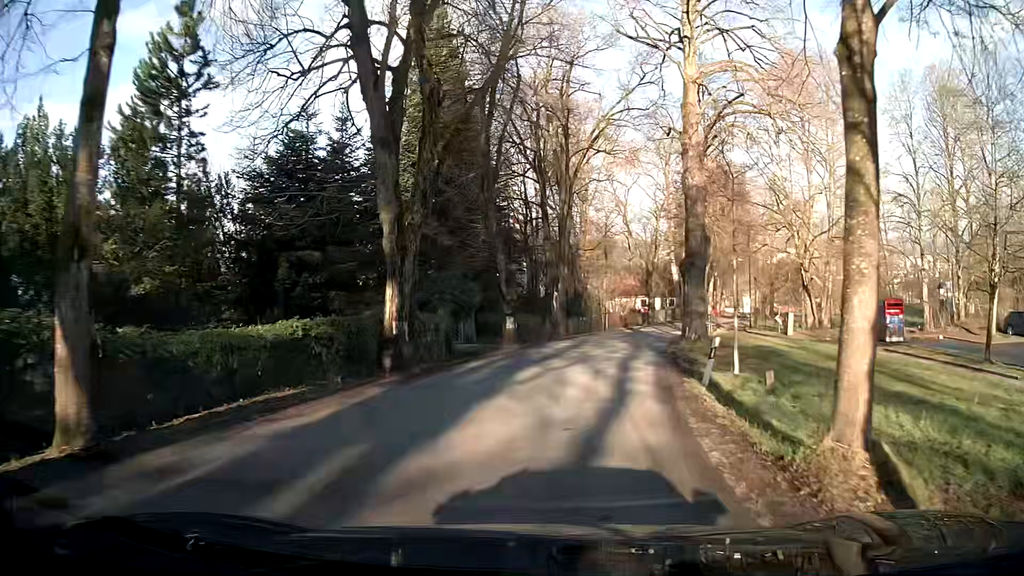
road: secondary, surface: asphalt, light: Day
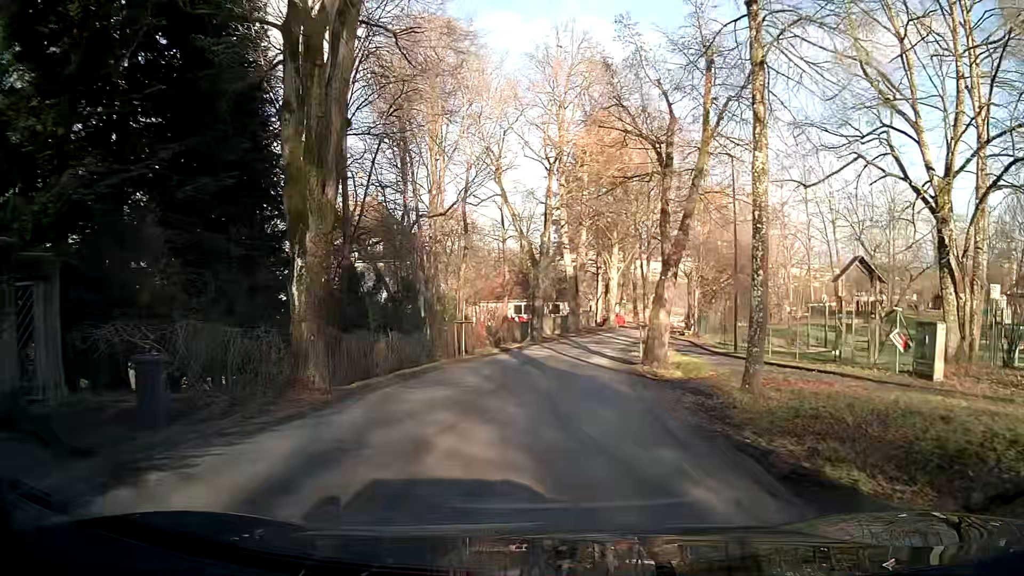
(+1.7, +24.0) m; +8°
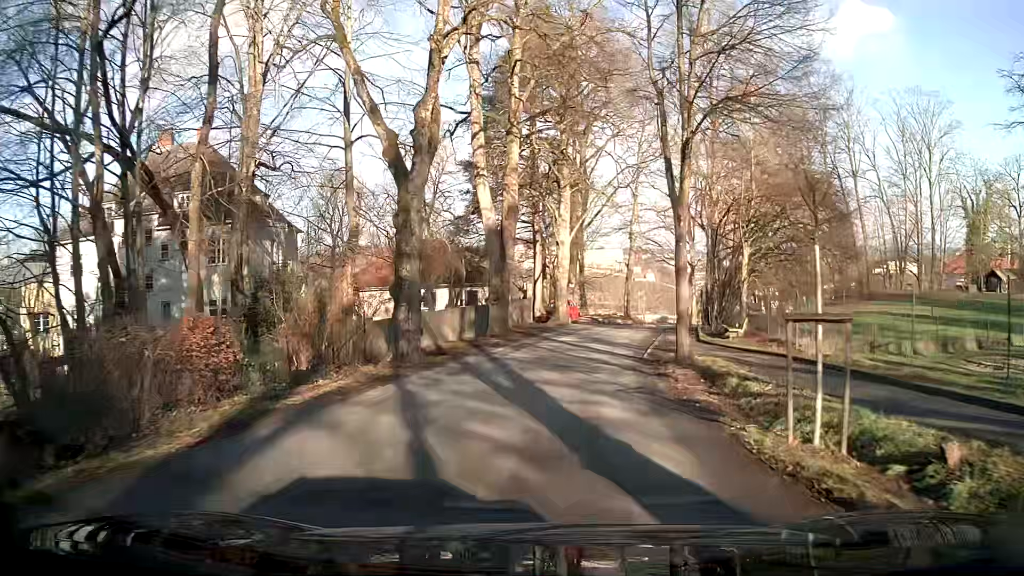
(+1.7, +24.2) m; +8°
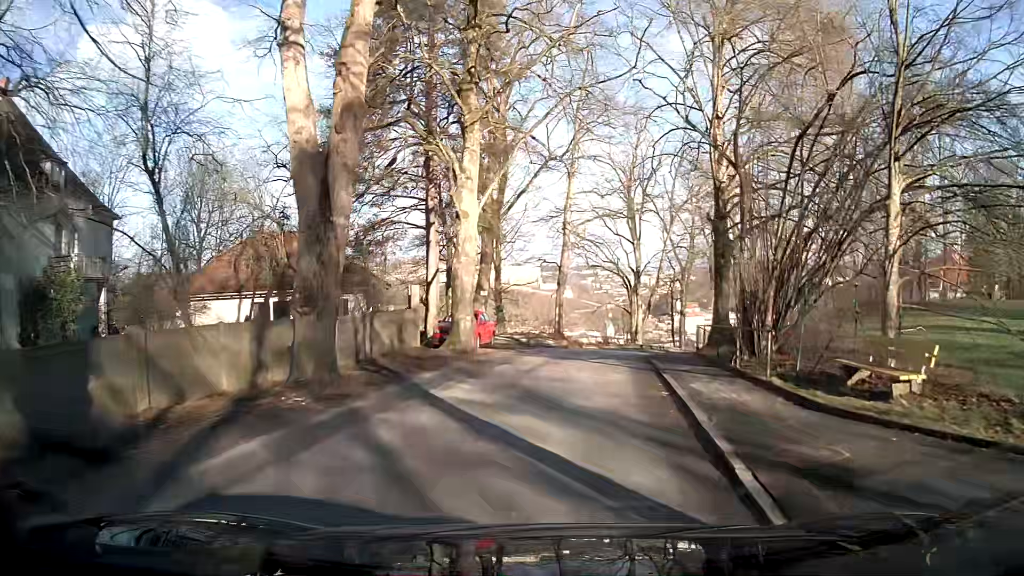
(+0.8, +14.7) m; +6°
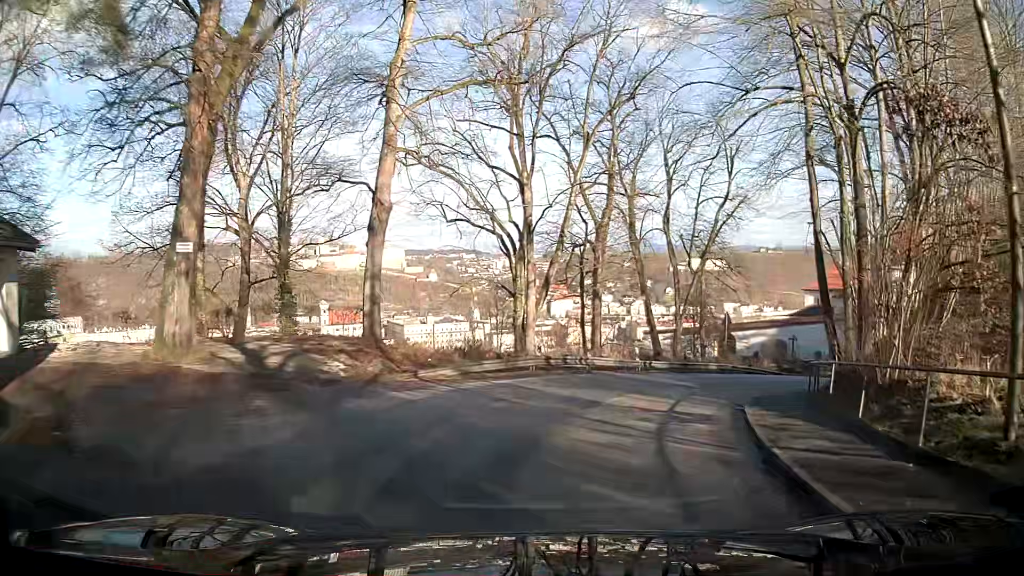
(+2.4, +23.2) m; +16°
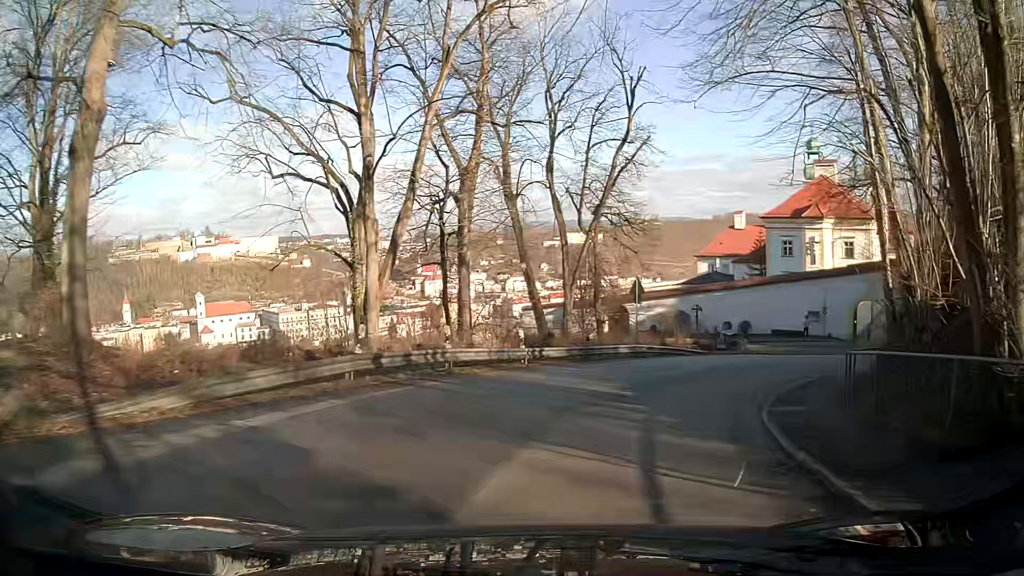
(+0.4, +9.0) m; +8°
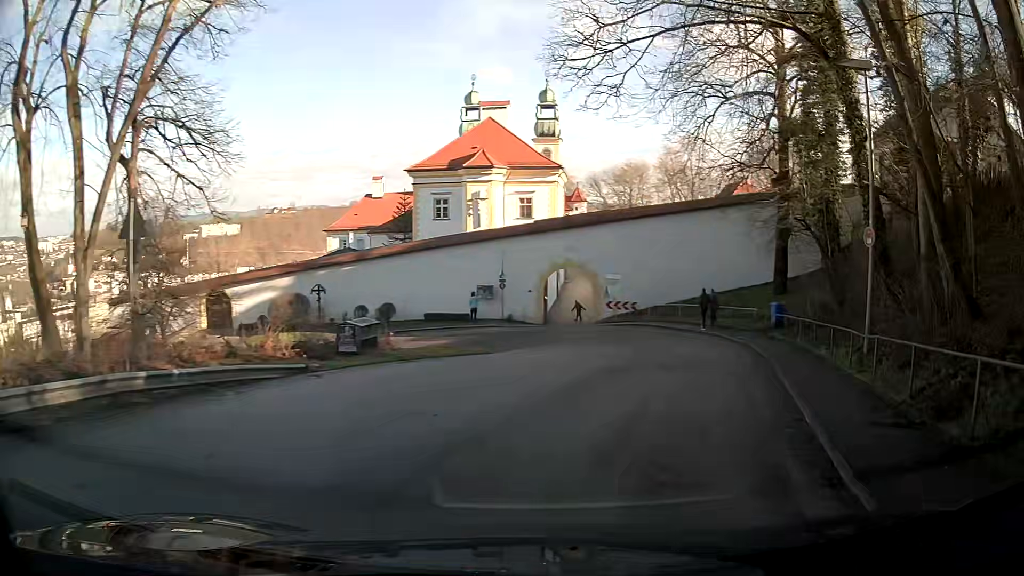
(+4.5, +16.7) m; +33°
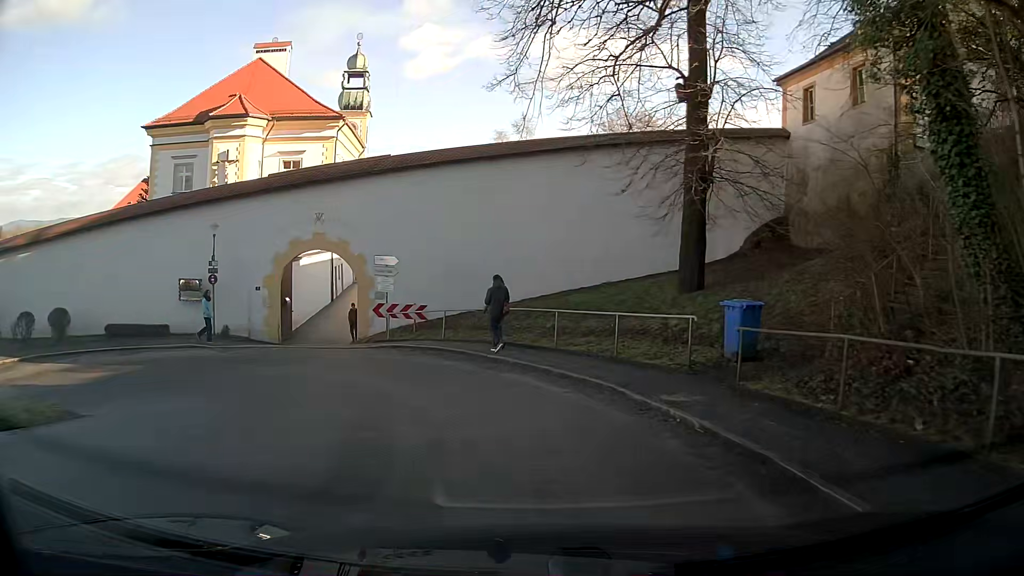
(+2.7, +17.3) m; +9°
(-2, +10) (-8, +17) (-17, +16) (-23, +8) (-26, -1) (-29, -11) (-31, -21) (-33, -31) (-36, -40) (-38, -50) m
